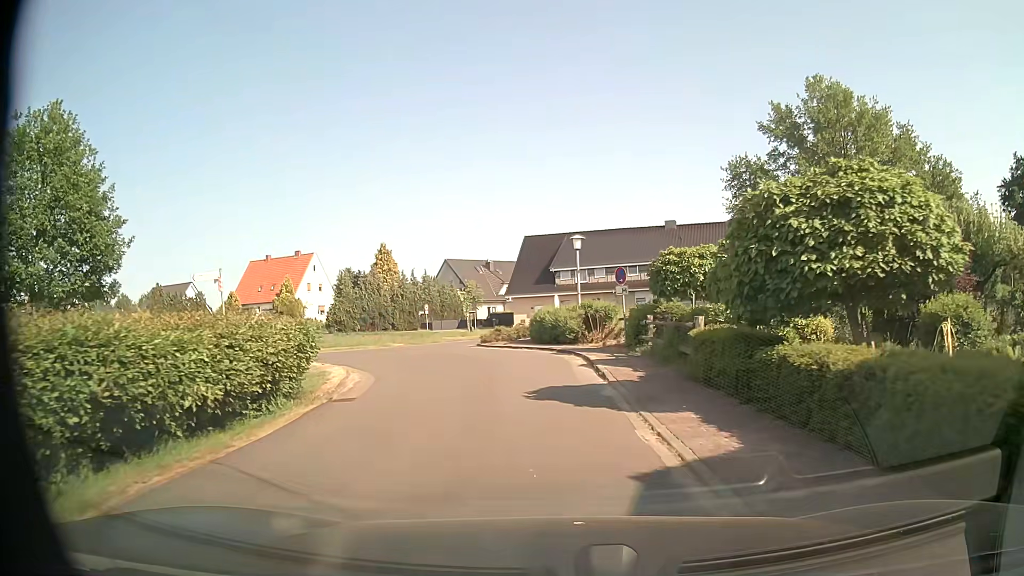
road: residential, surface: asphalt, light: Day
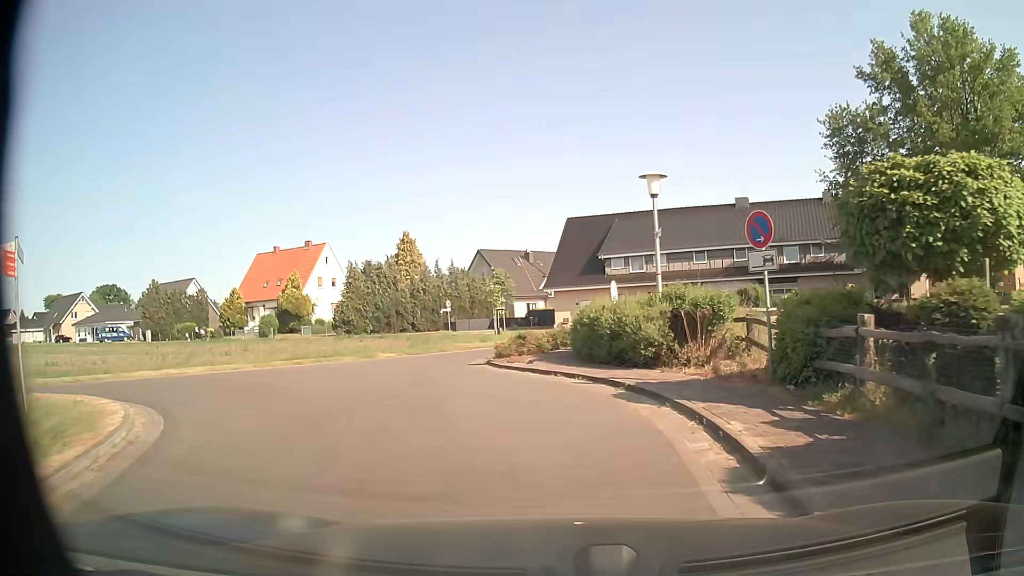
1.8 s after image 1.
(-0.2, +11.7) m; -4°
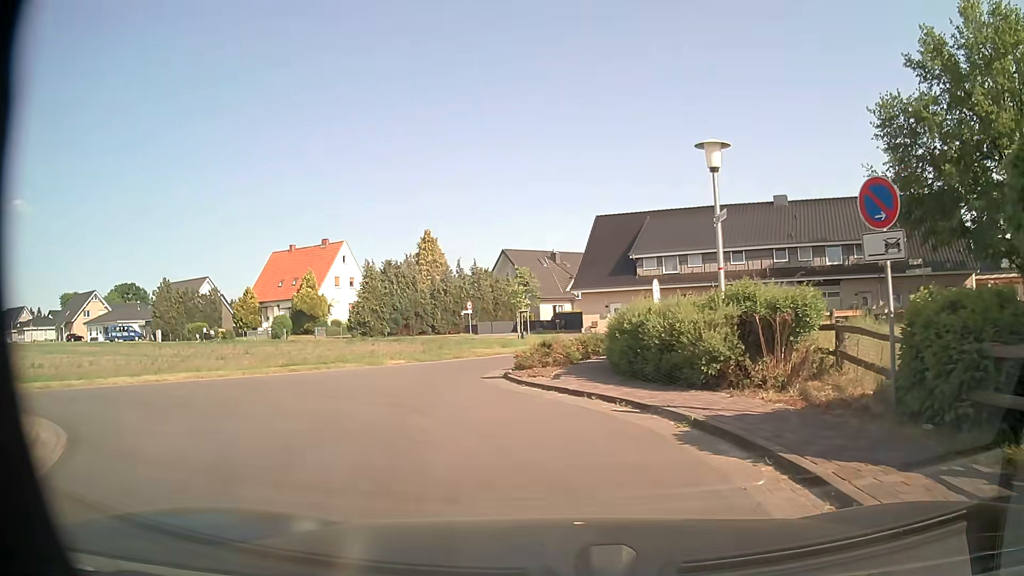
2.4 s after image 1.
(0.0, +3.2) m; -2°
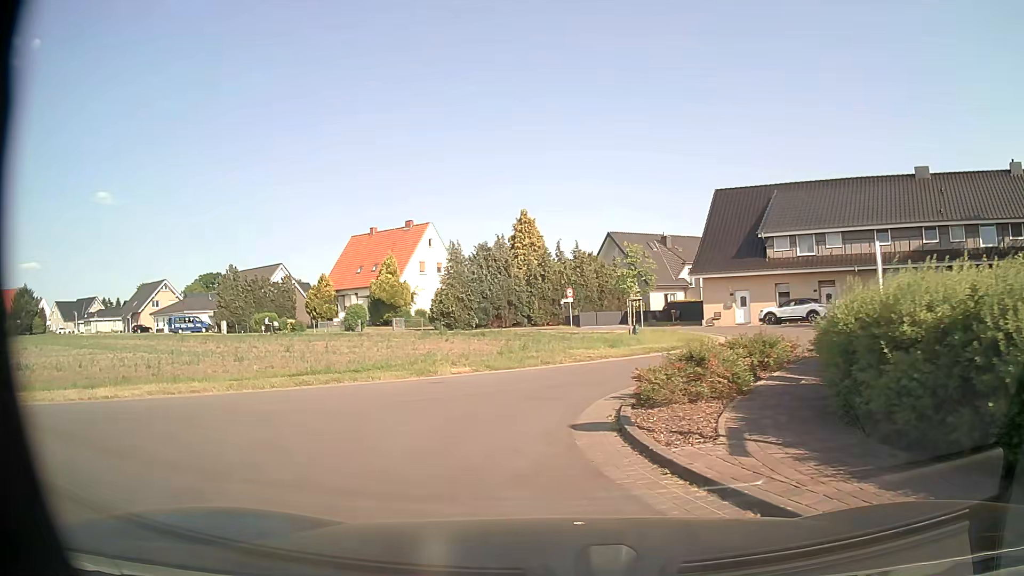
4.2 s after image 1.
(-0.4, +7.7) m; -9°
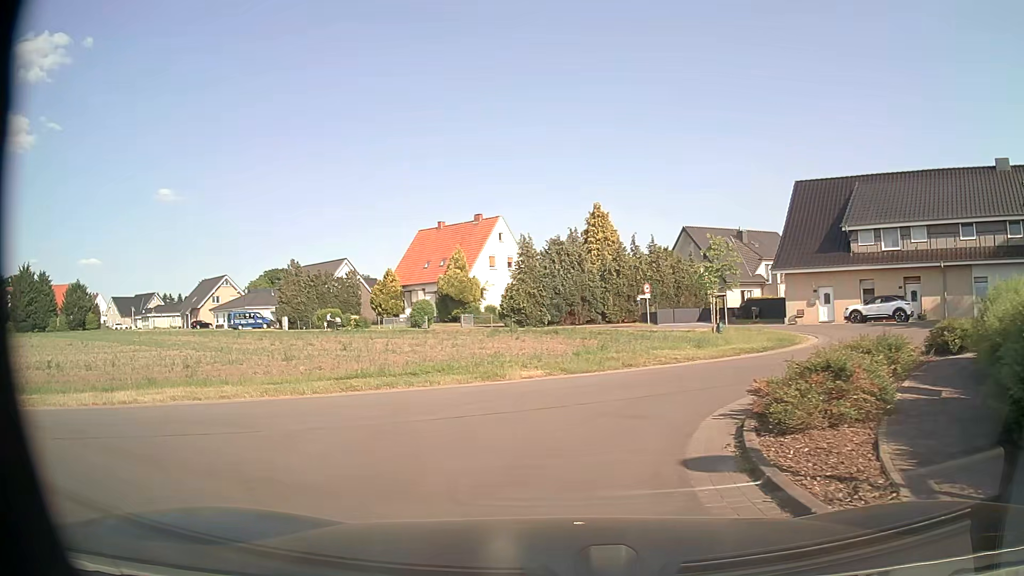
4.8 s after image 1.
(-0.1, +2.1) m; -7°
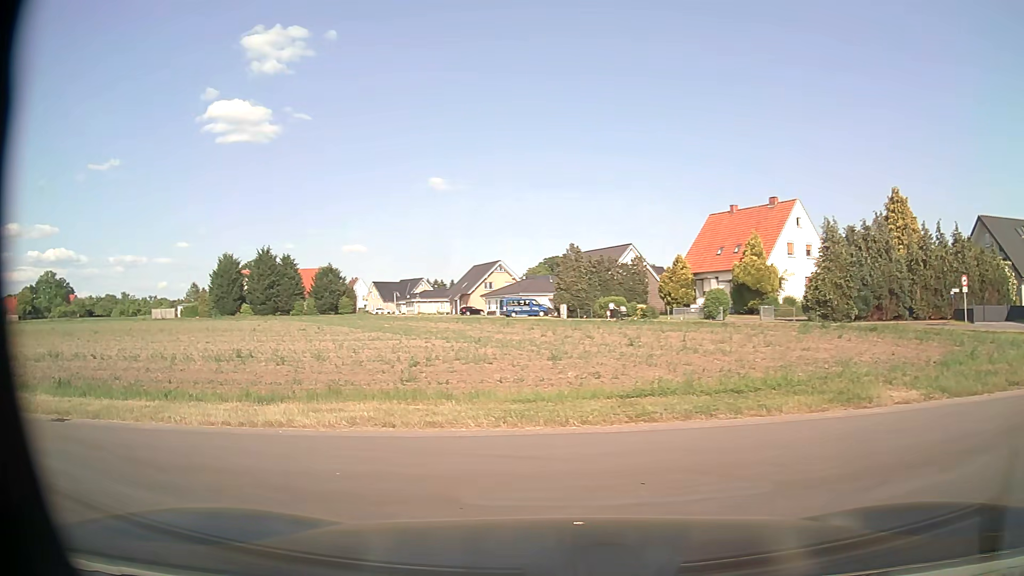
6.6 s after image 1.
(-0.9, +5.3) m; -24°
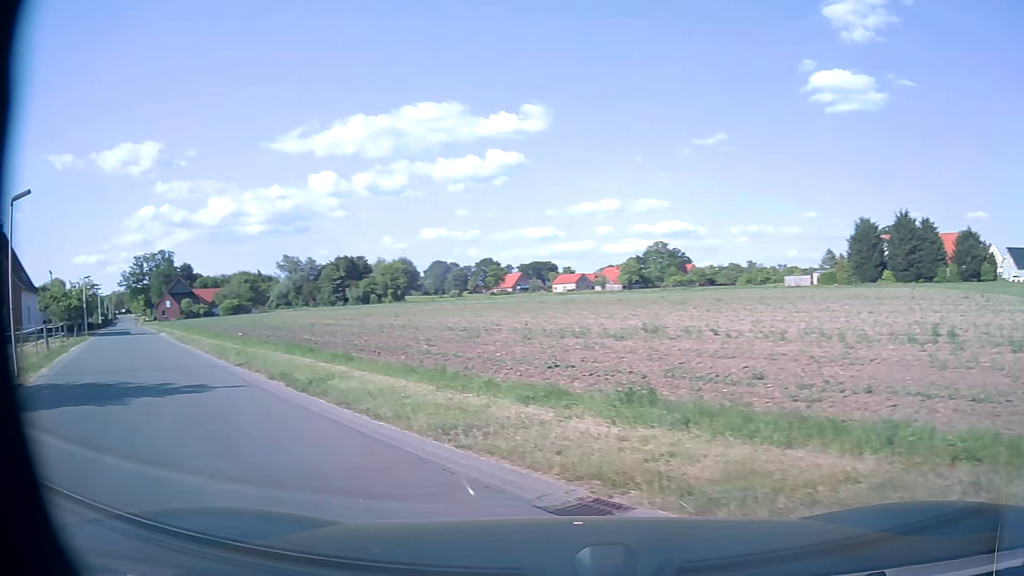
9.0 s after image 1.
(-3.2, +6.6) m; -54°
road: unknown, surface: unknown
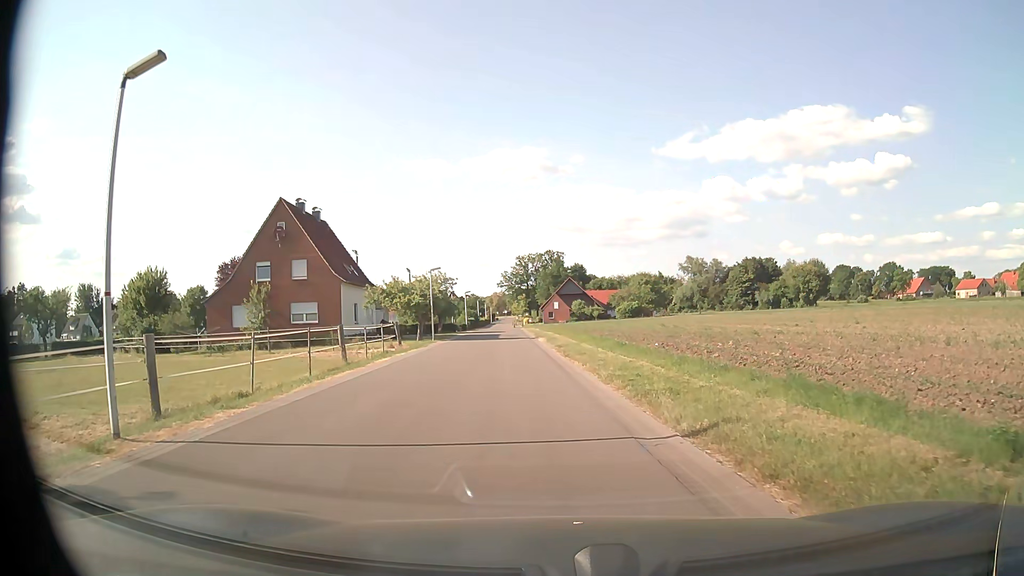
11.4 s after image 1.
(-4.6, +9.9) m; -34°
(0, +10) (-1, +20) (-2, +30) (-3, +40) (-3, +50) (-4, +60) (-5, +70) (-6, +80) (-8, +90) (-9, +100) m
